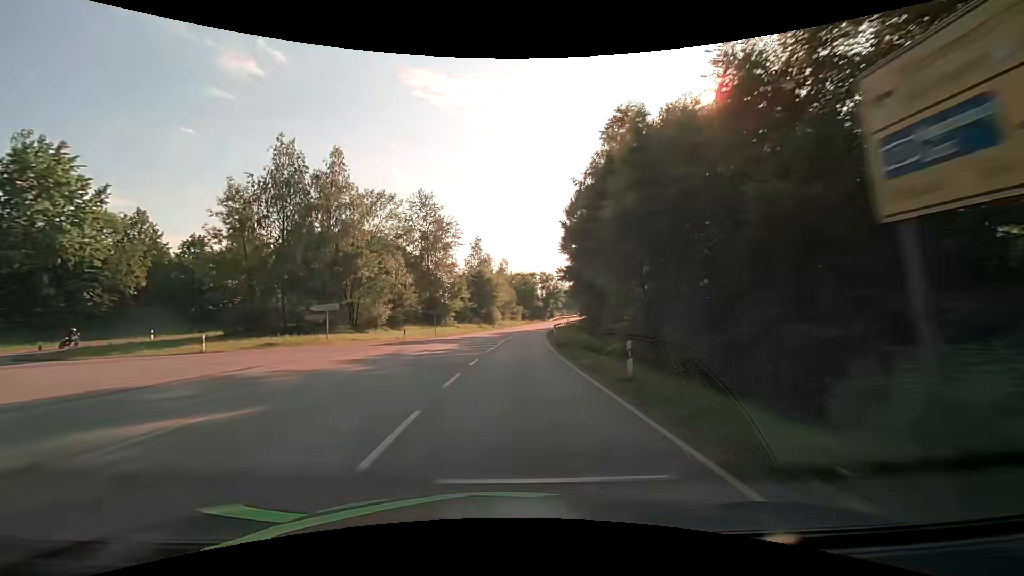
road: secondary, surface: asphalt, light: Day
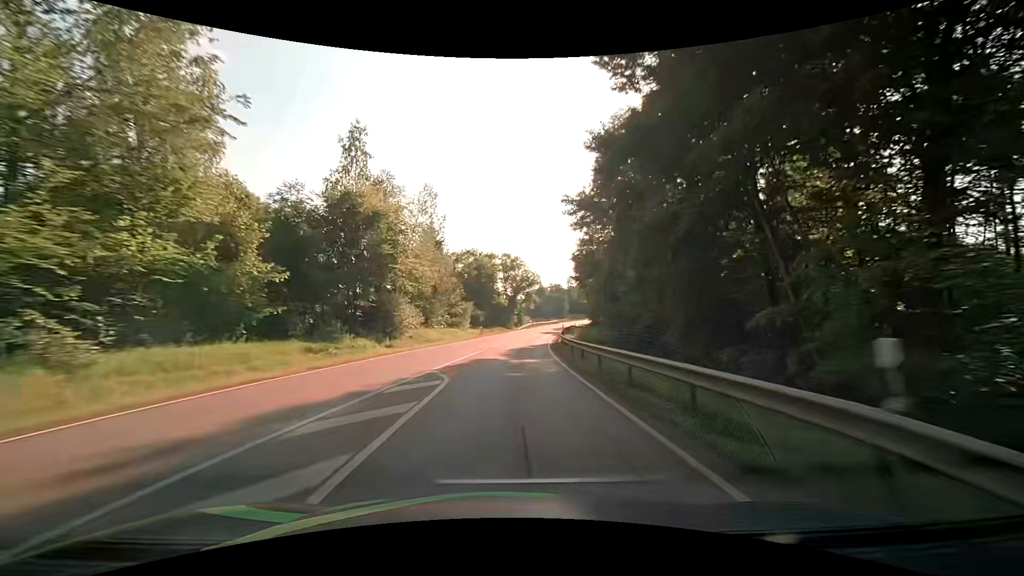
(+2.6, +57.0) m; +5°
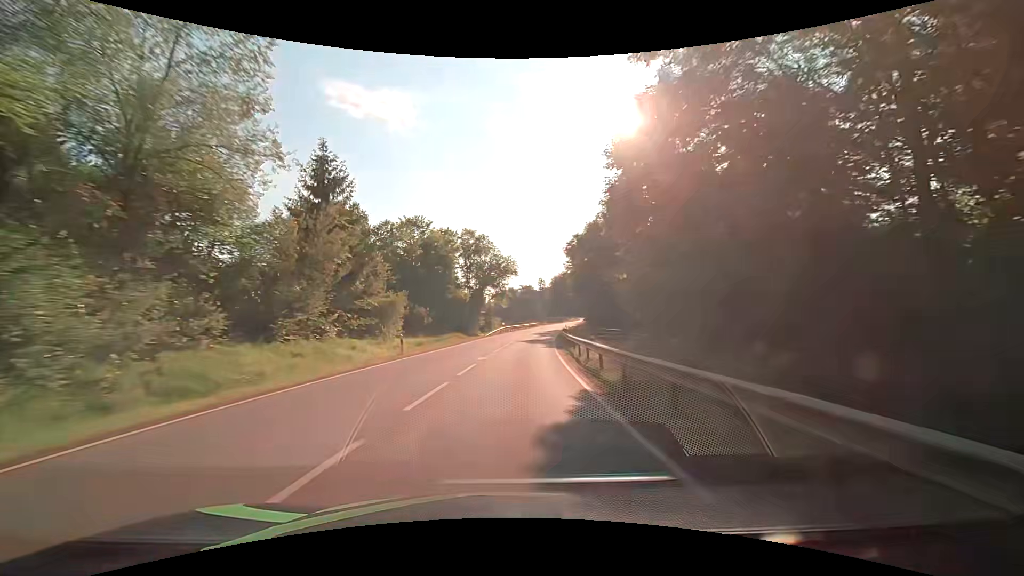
(+1.0, +28.4) m; +4°
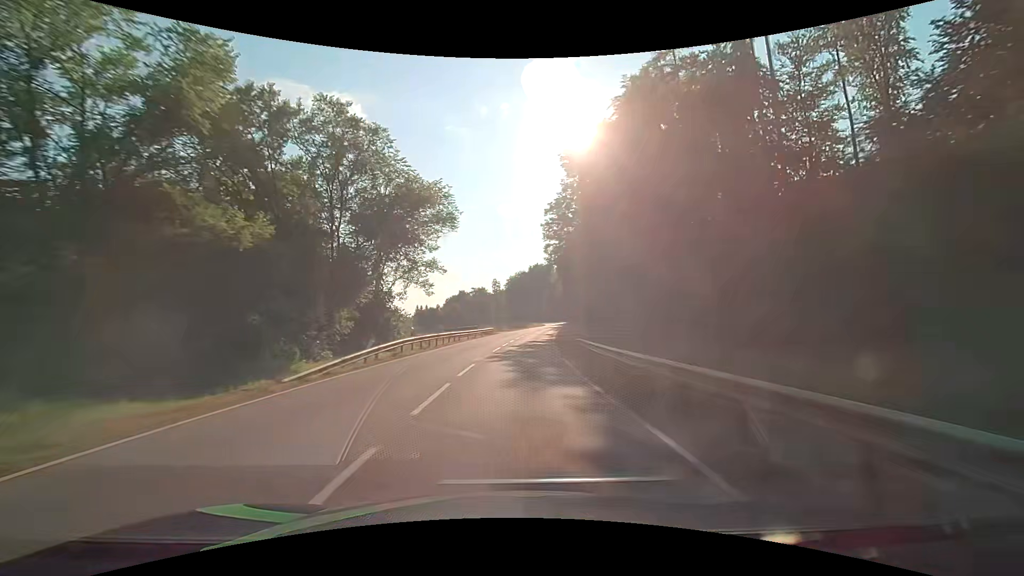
(+2.3, +42.3) m; +6°
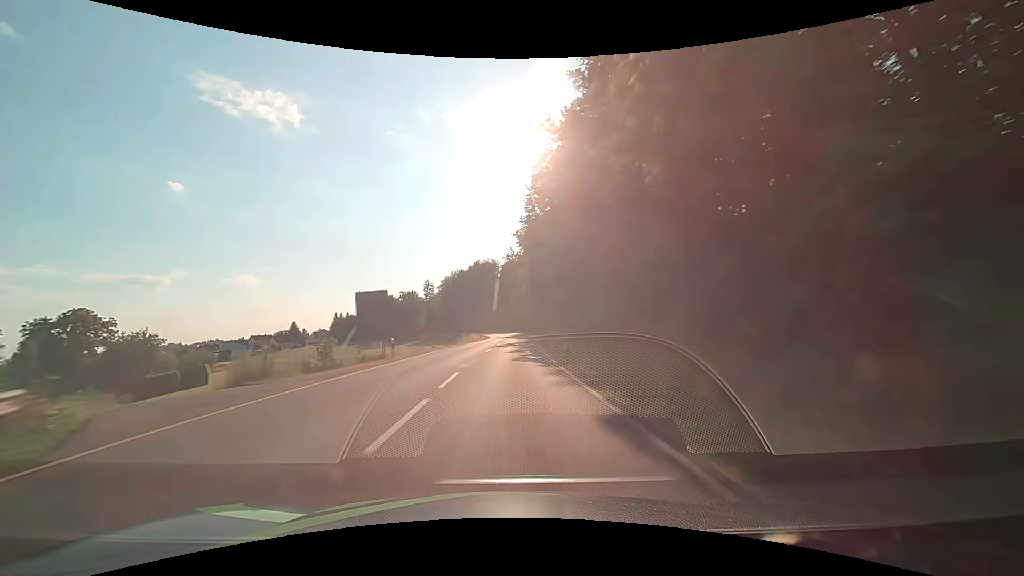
(+3.6, +56.1) m; +7°
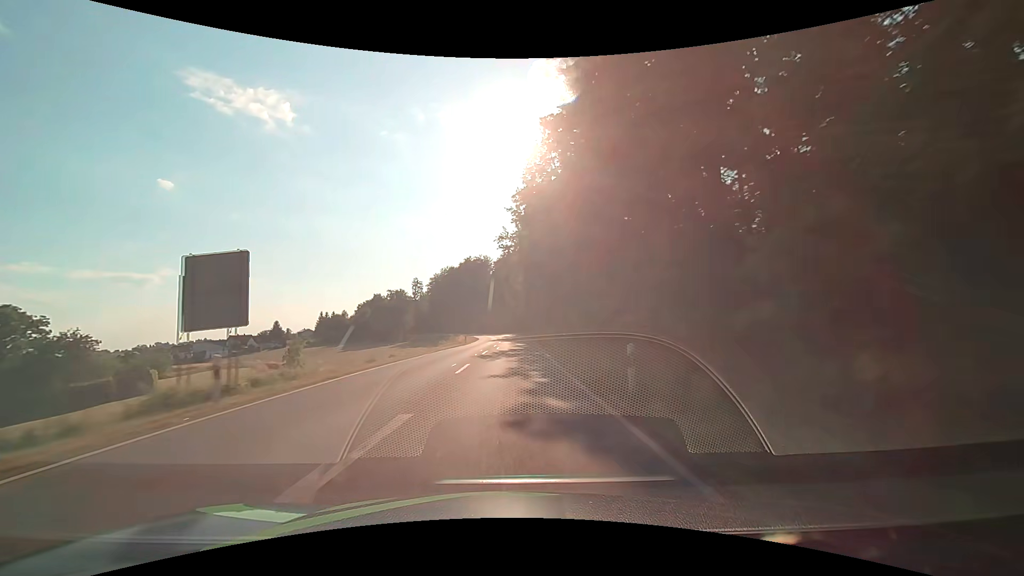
(+0.1, +14.0) m; +1°
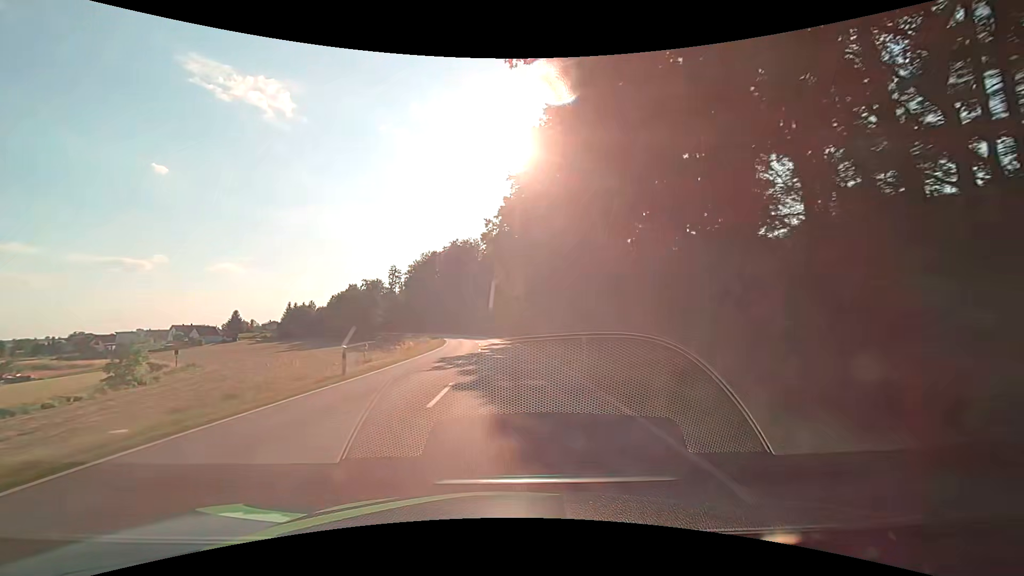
(+0.3, +42.3) m; +1°
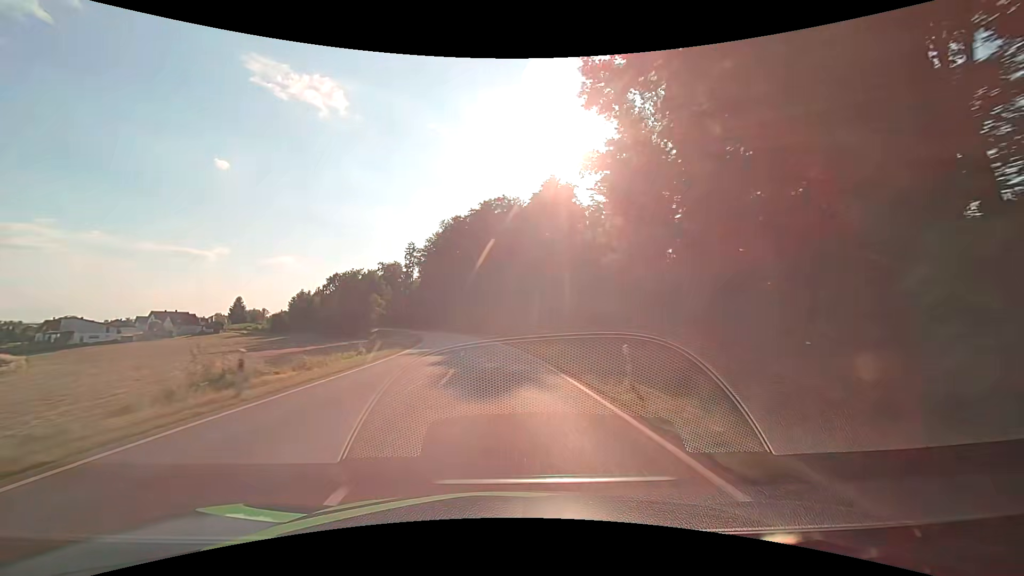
(-1.7, +56.5) m; -5°
(0, +10) (0, +20) (-1, +30) (-2, +40) (-3, +50) (-5, +60) (-7, +70) (-9, +79) (-11, +89) (-13, +99) m
